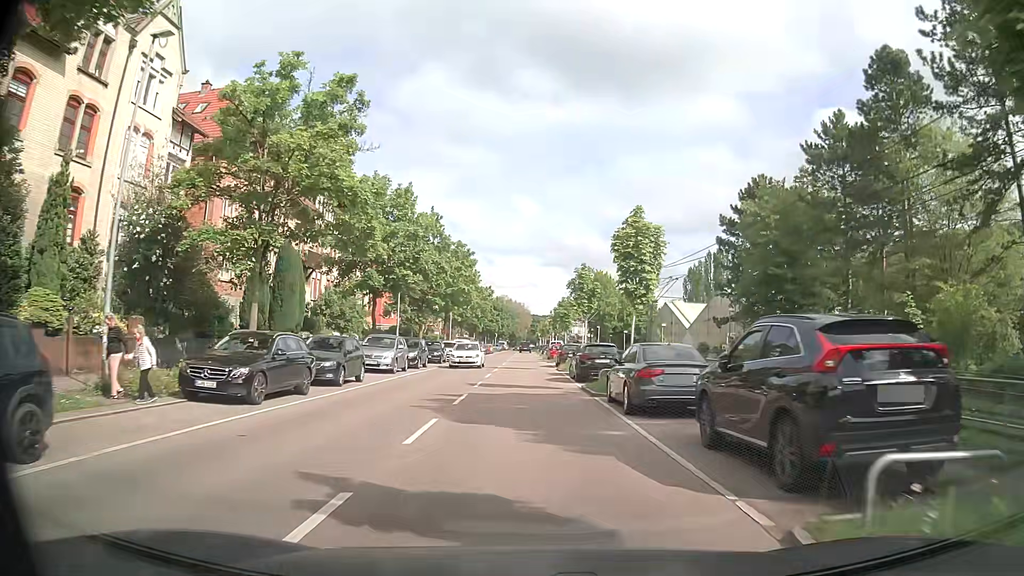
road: secondary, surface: asphalt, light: Day
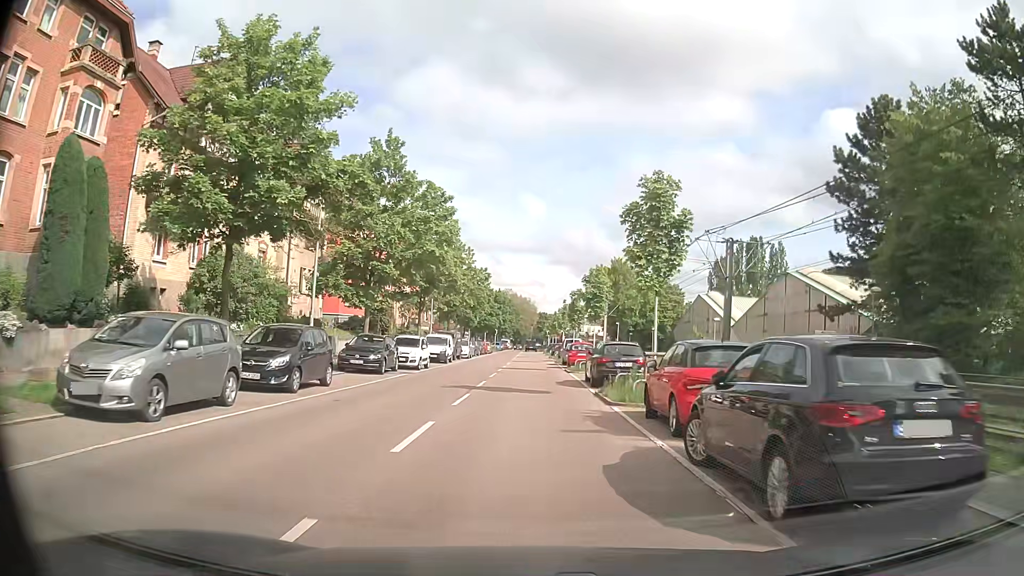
(-0.1, +19.4) m; -1°
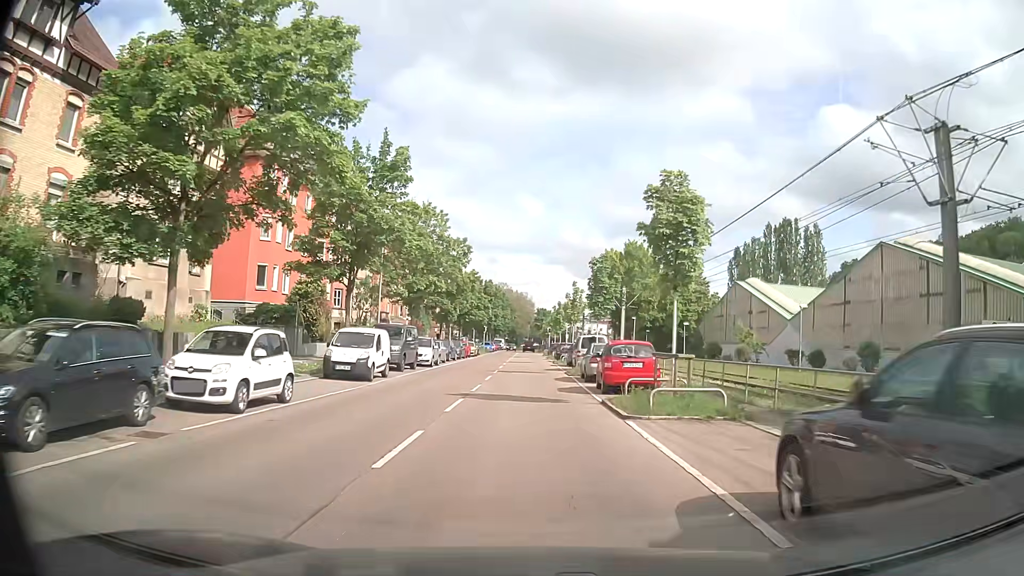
(+0.1, +19.2) m; 0°
(0, +10) (0, +20) (0, +30) (0, +40) (0, +50) (0, +60) (0, +70) (0, +80) (0, +90) (0, +100) m
